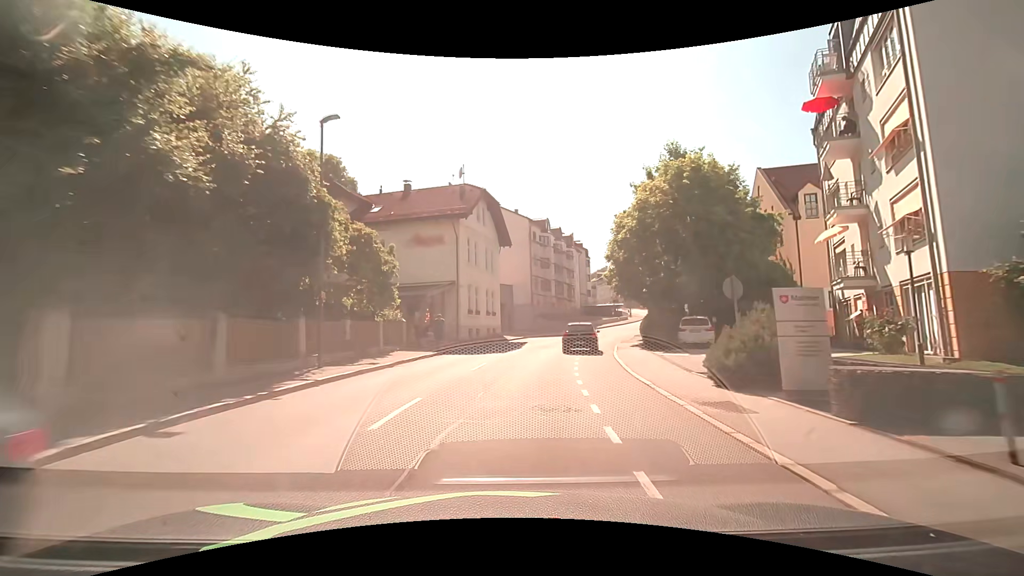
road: tertiary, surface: asphalt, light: Day
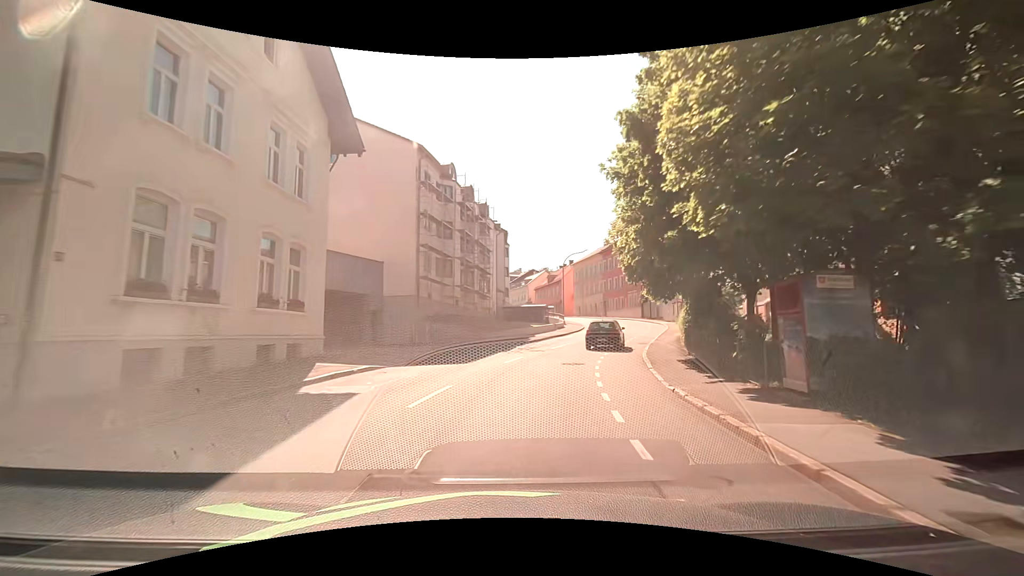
(+1.9, +24.9) m; +11°
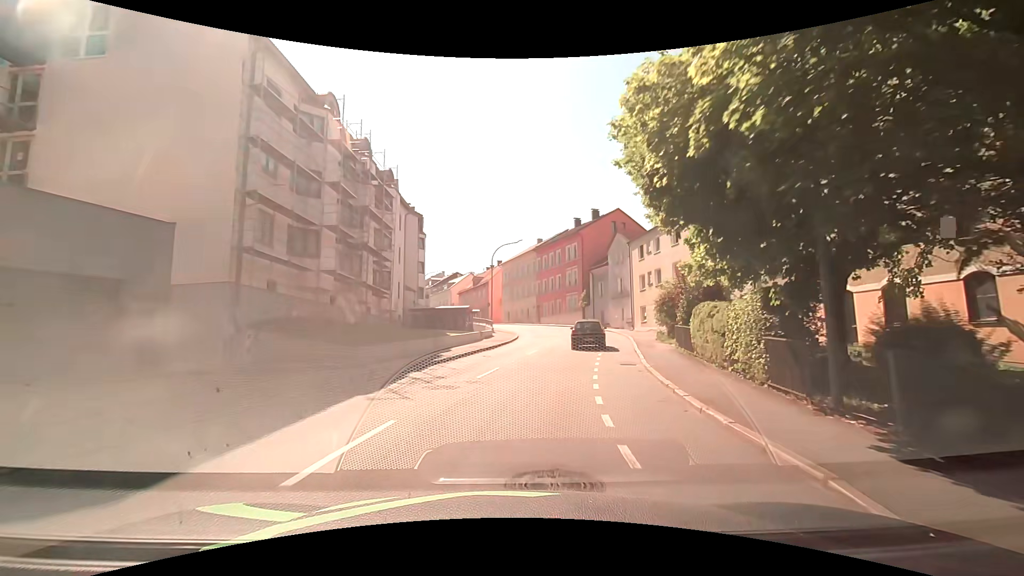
(+0.9, +12.6) m; +8°
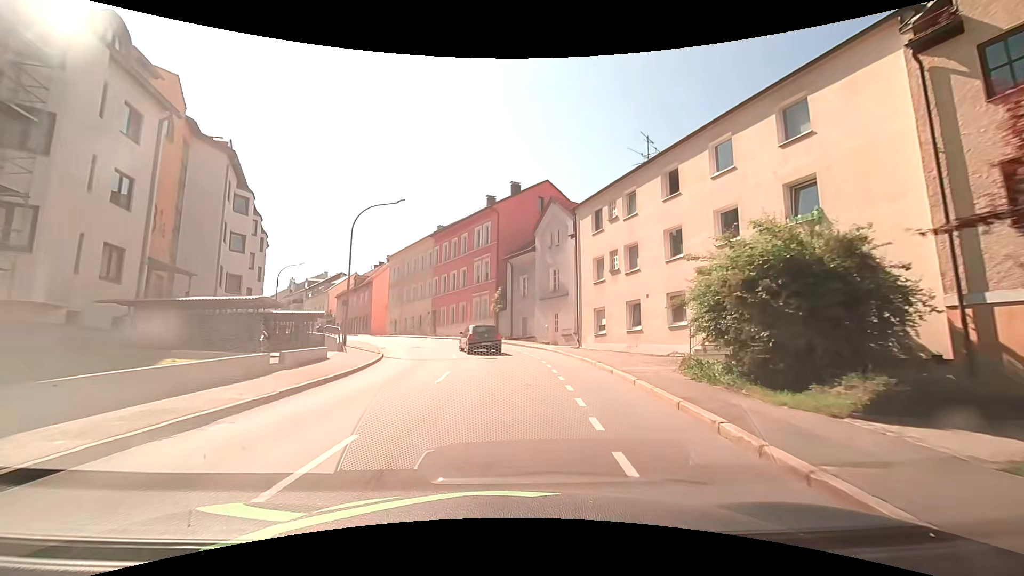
(+2.0, +18.4) m; +11°
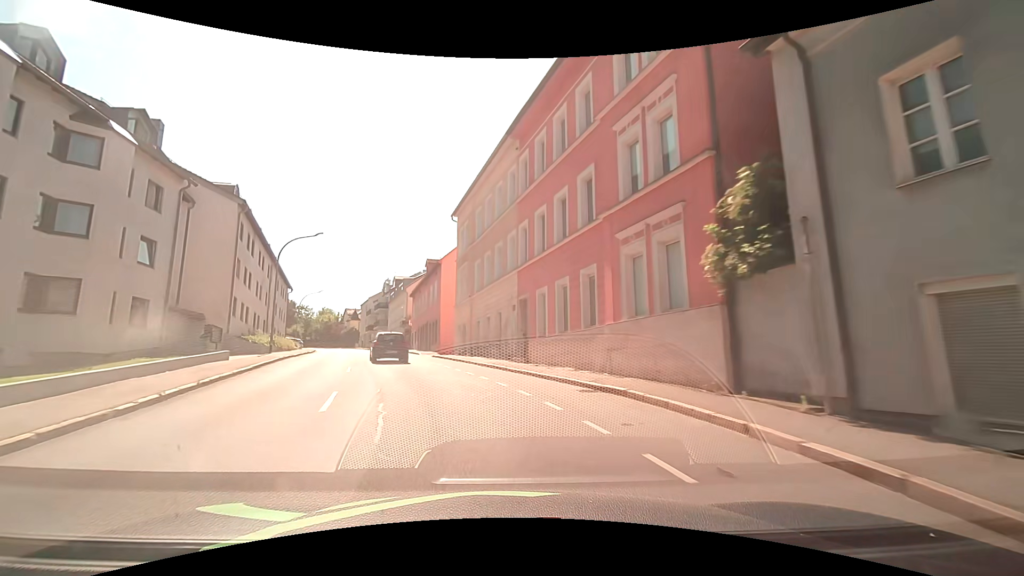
(-1.7, +31.5) m; -14°
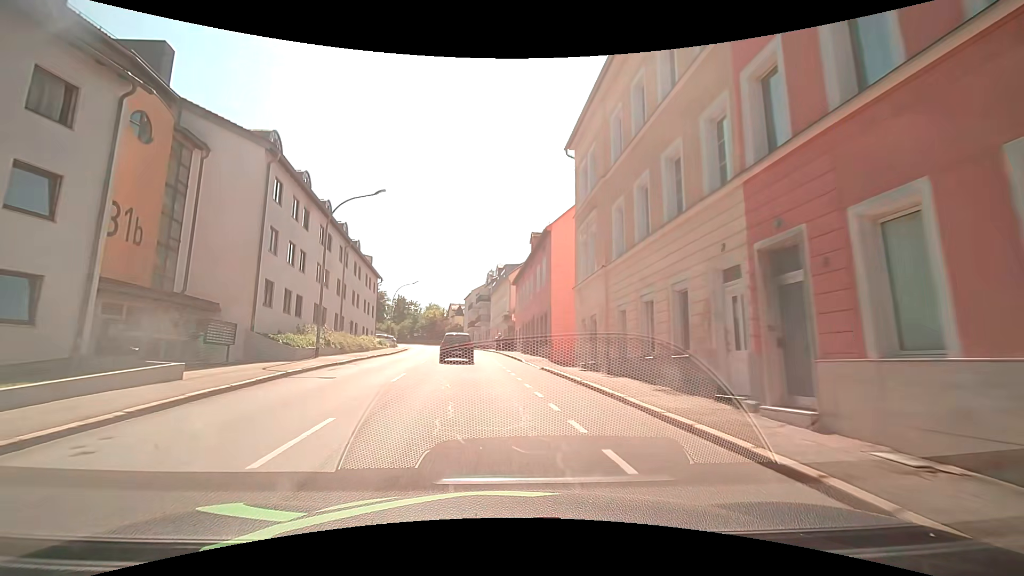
(-1.6, +13.1) m; -13°
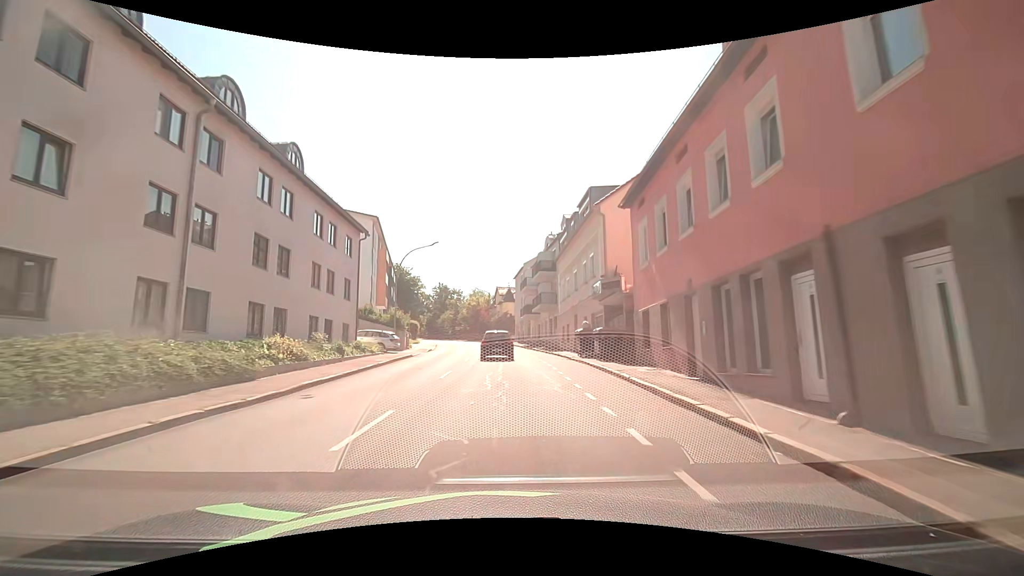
(-2.2, +26.8) m; -7°
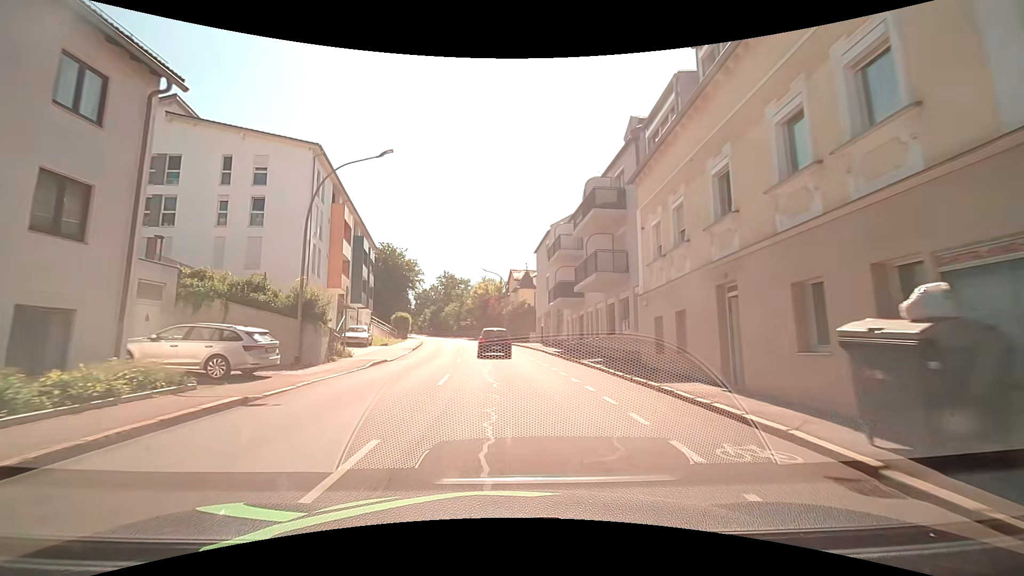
(-0.2, +20.8) m; -2°
(0, +10) (0, +20) (-1, +30) (-2, +40) (-3, +50) (-5, +60) (-6, +70) (-9, +79) (-11, +89) (-13, +99) m
